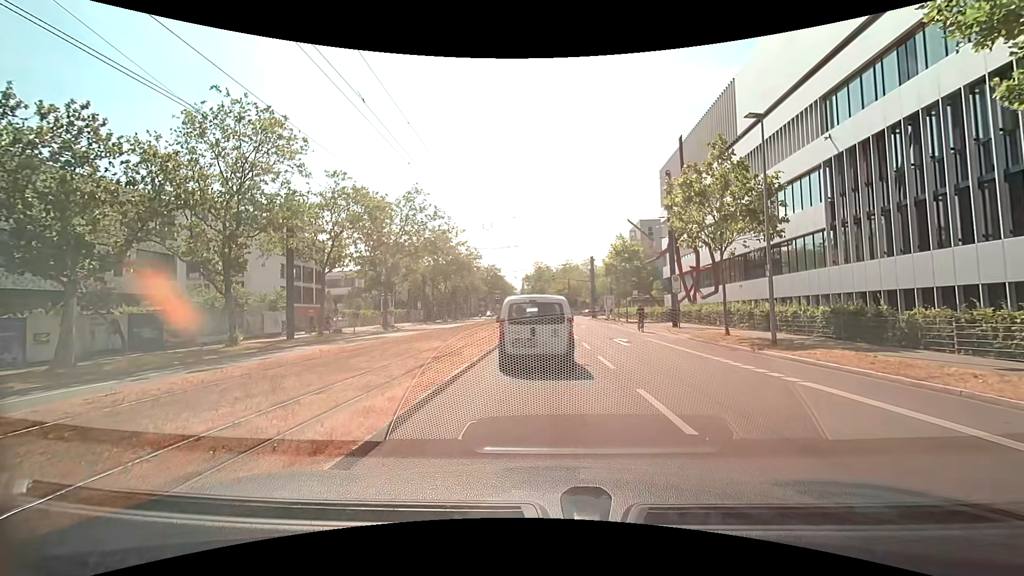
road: secondary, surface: asphalt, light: Day
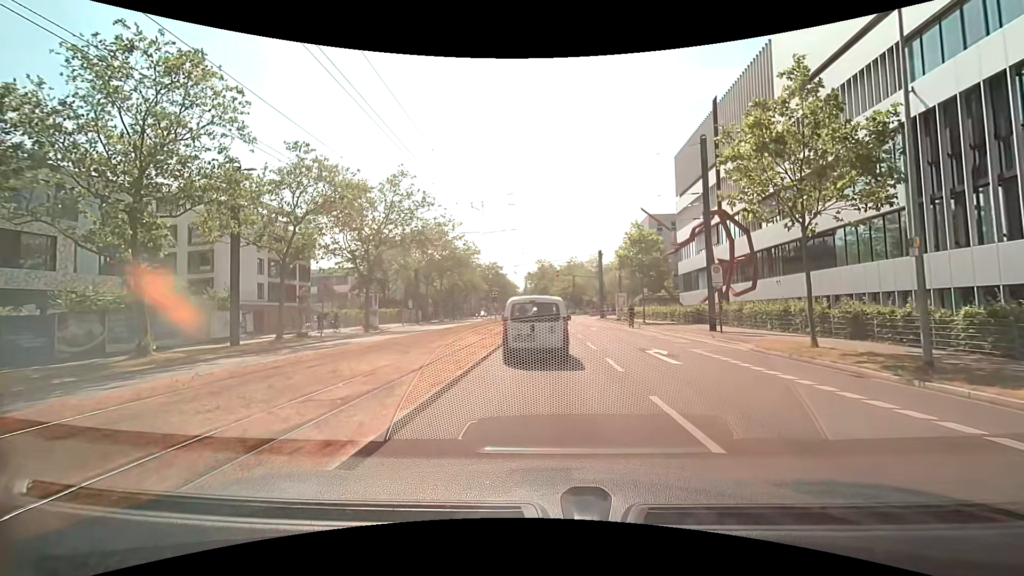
(0.0, +6.9) m; -1°
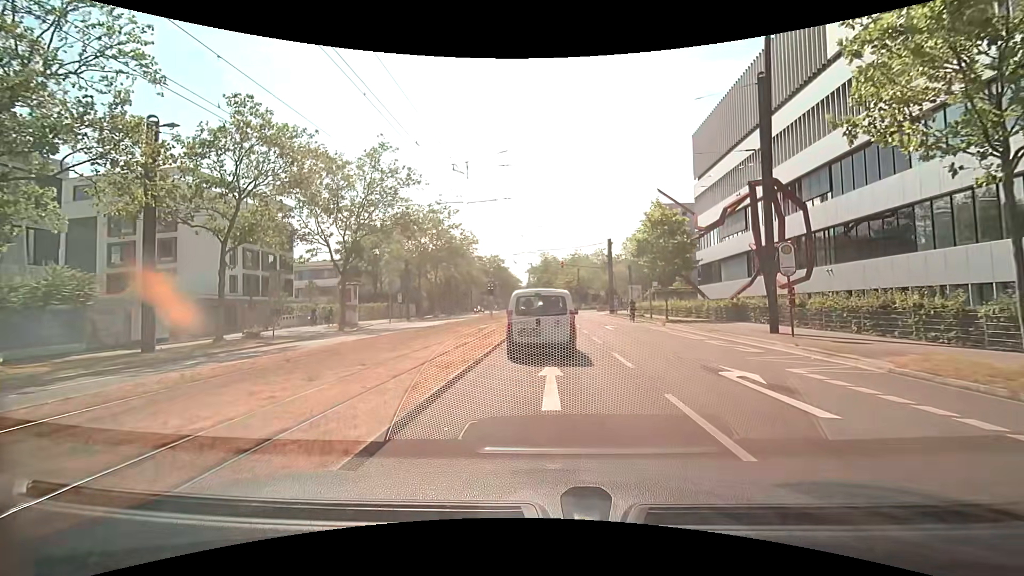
(0.0, +6.5) m; 0°
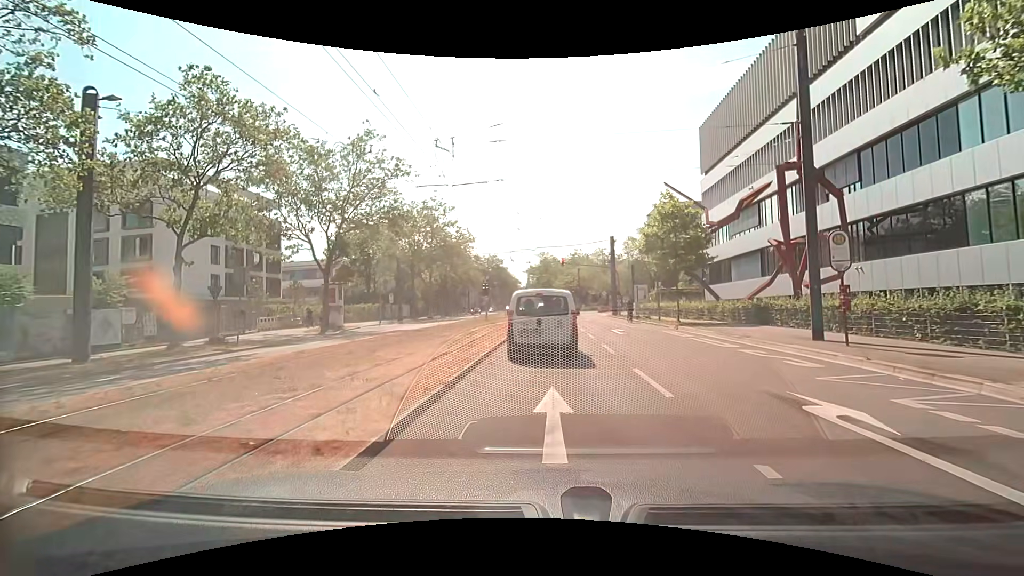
(0.0, +3.1) m; 0°
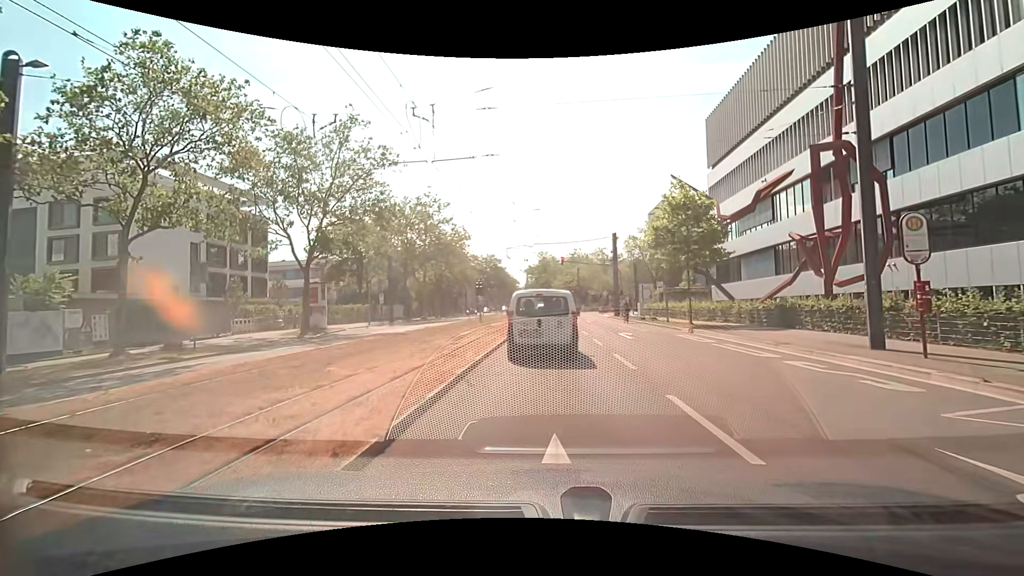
(0.0, +2.9) m; 0°
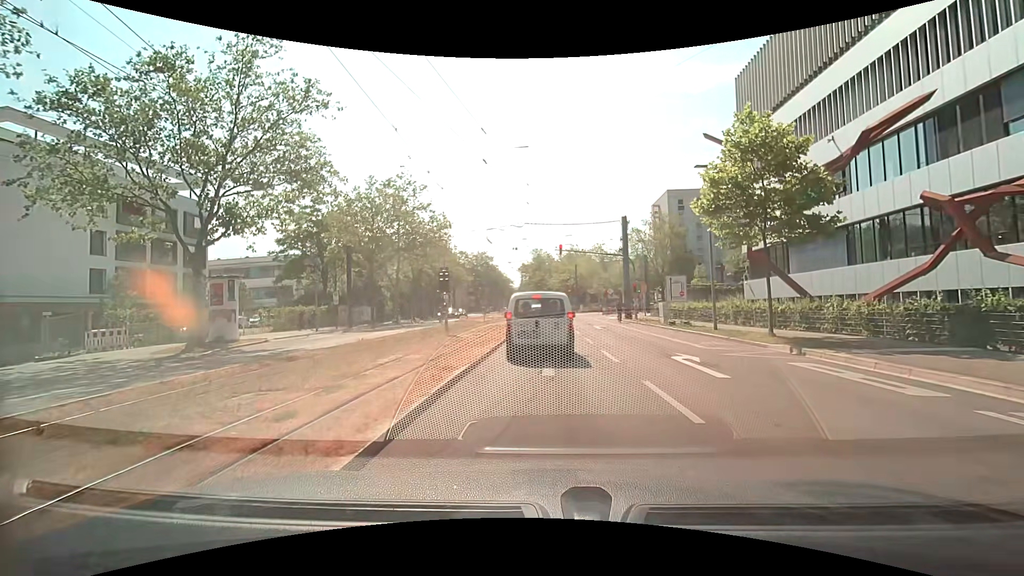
(+0.2, +10.6) m; +3°
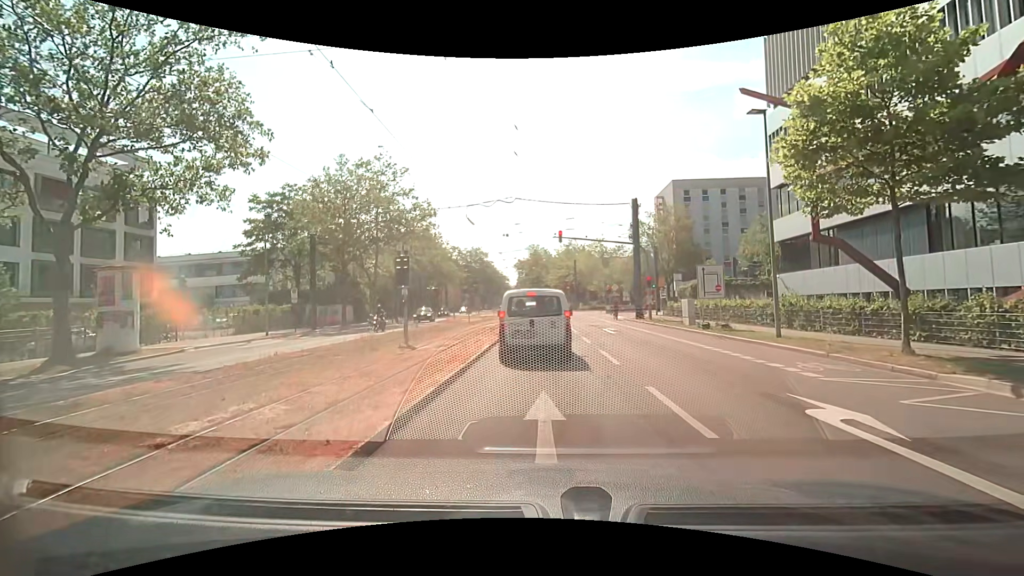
(-0.1, +6.7) m; 0°
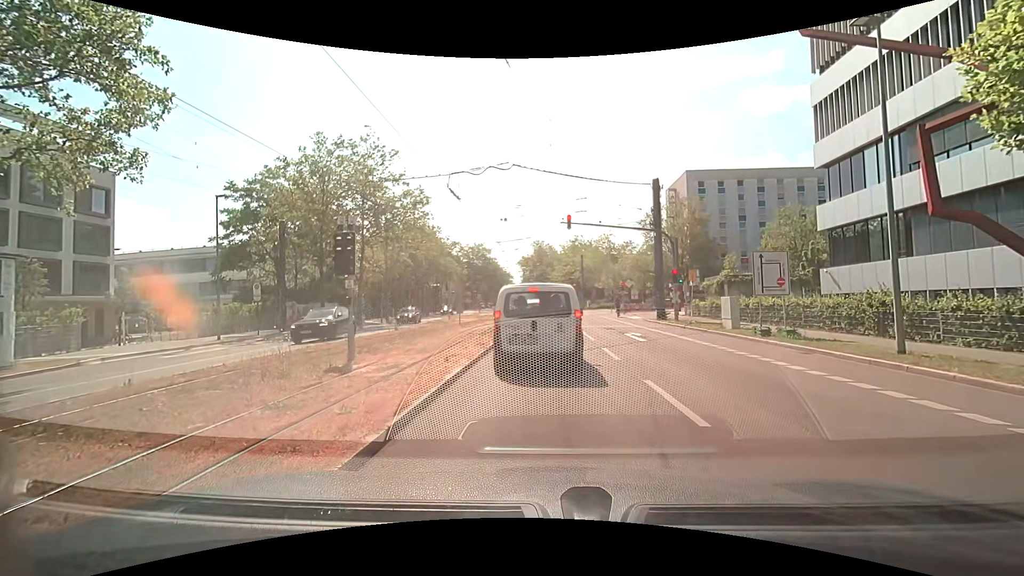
(-0.1, +5.4) m; 0°
